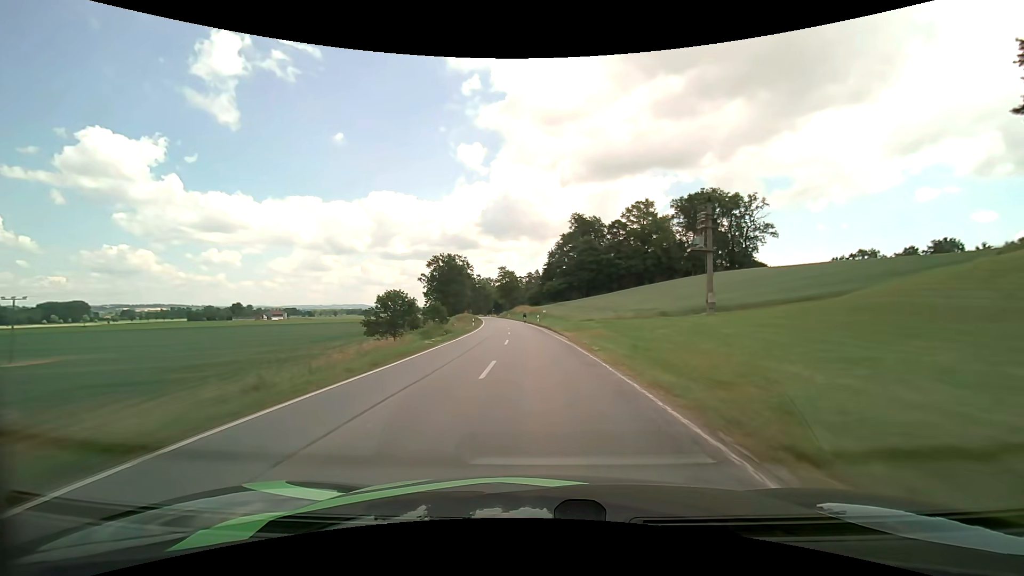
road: secondary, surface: asphalt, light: Day
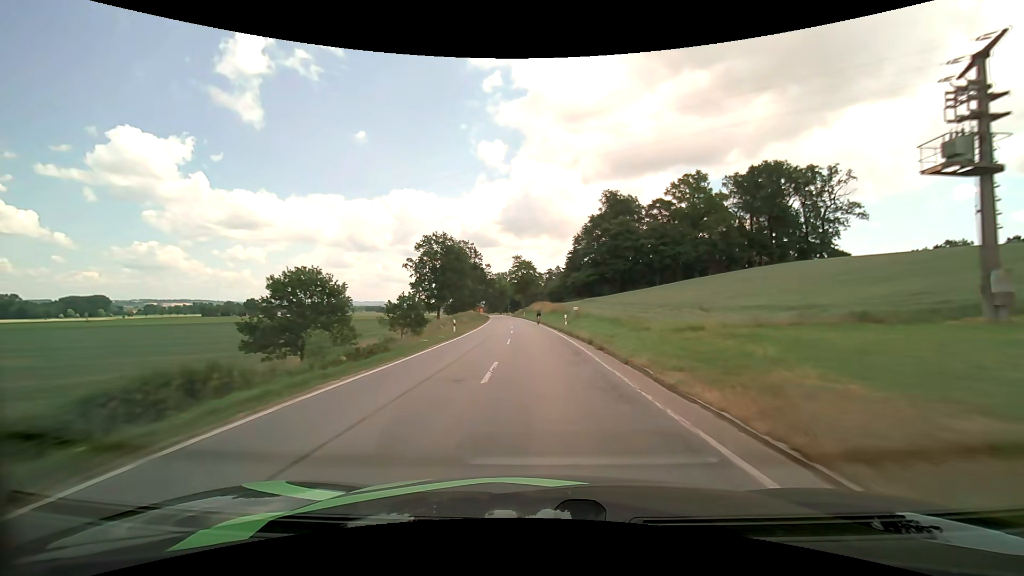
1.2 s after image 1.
(-0.5, +24.0) m; -2°
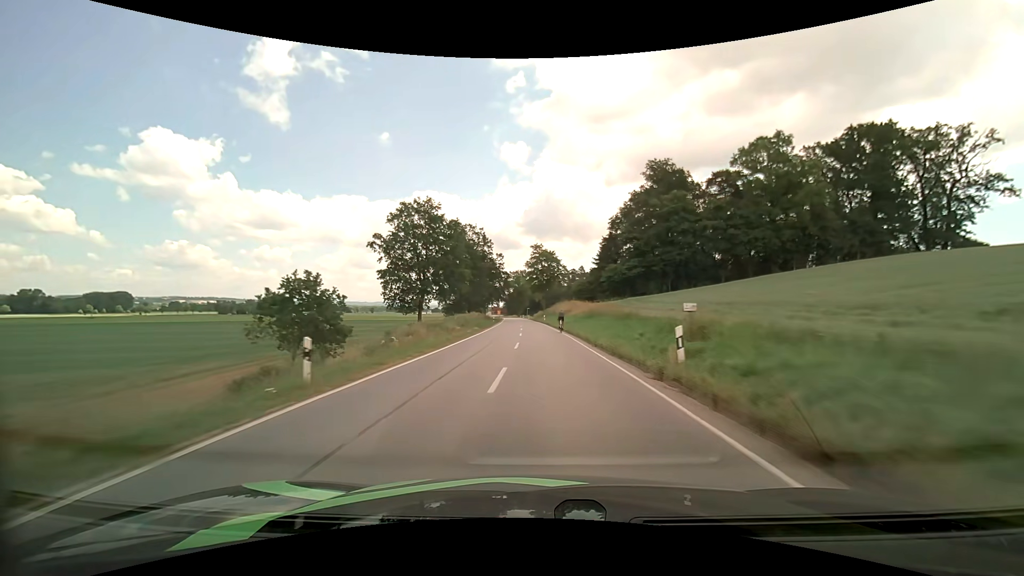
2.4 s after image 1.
(-0.6, +23.7) m; -3°
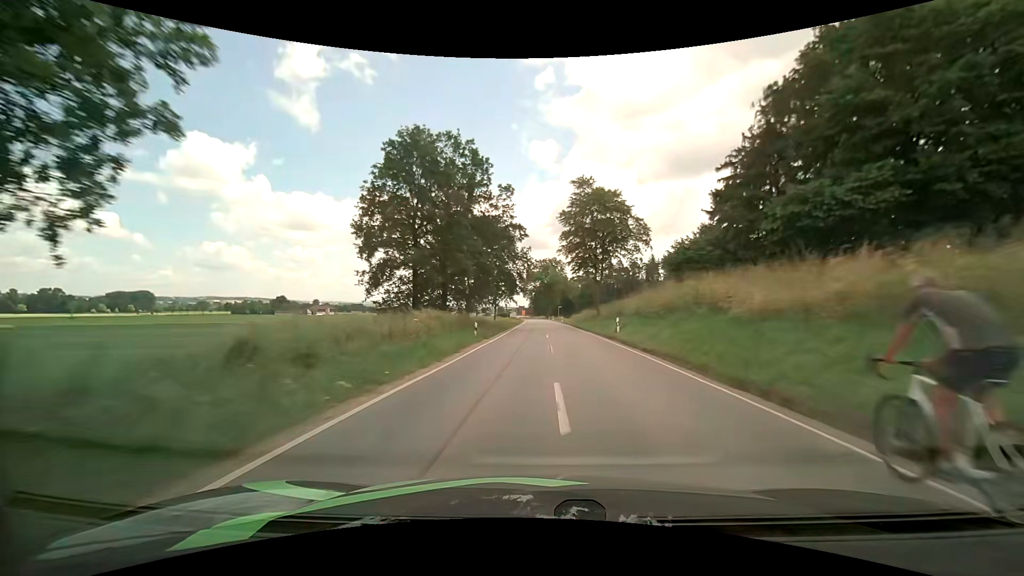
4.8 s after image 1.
(-1.6, +48.0) m; -3°
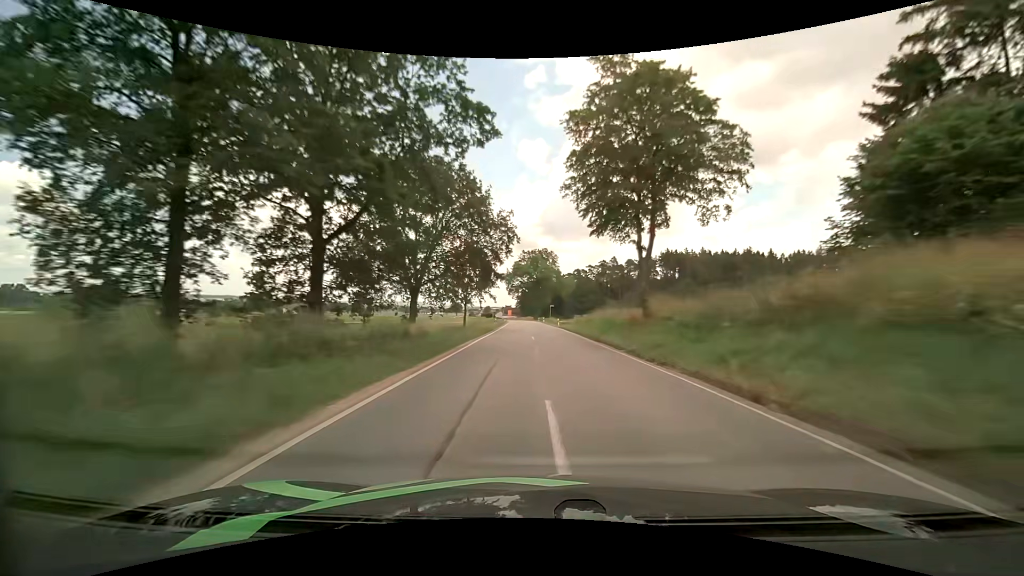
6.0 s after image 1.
(+0.2, +24.5) m; +1°
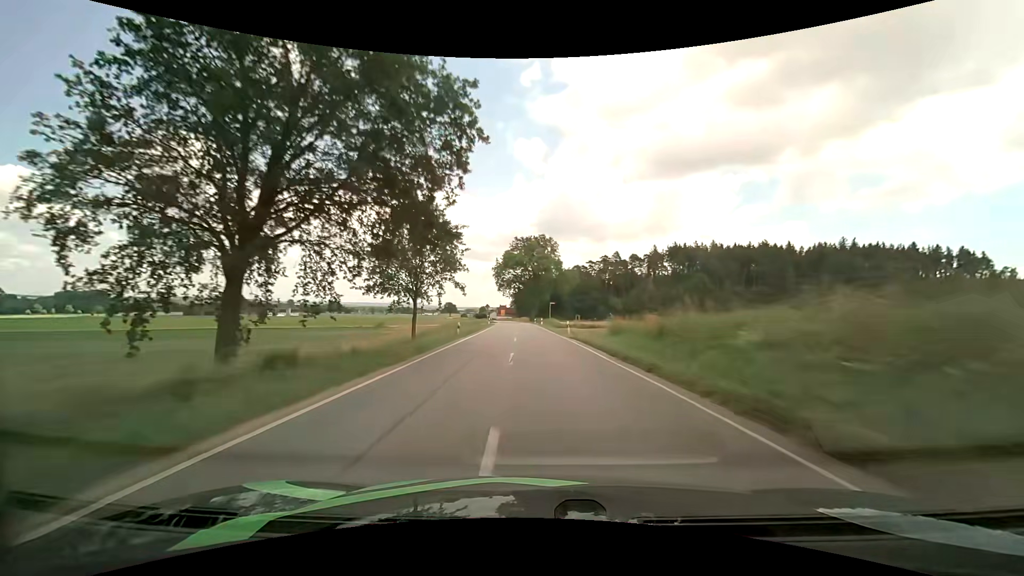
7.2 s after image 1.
(+0.2, +25.1) m; 0°
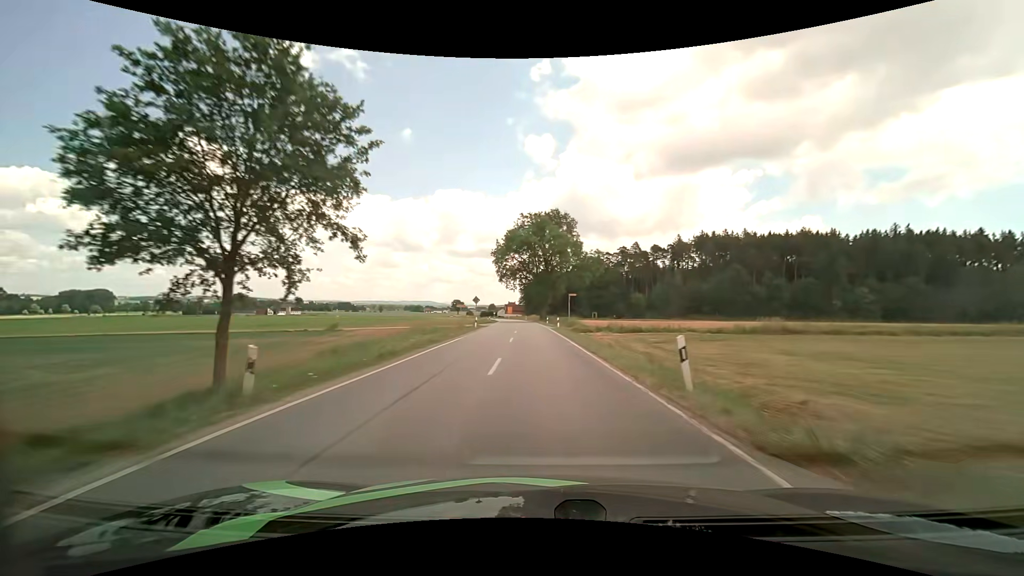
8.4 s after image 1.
(-0.2, +25.3) m; -1°
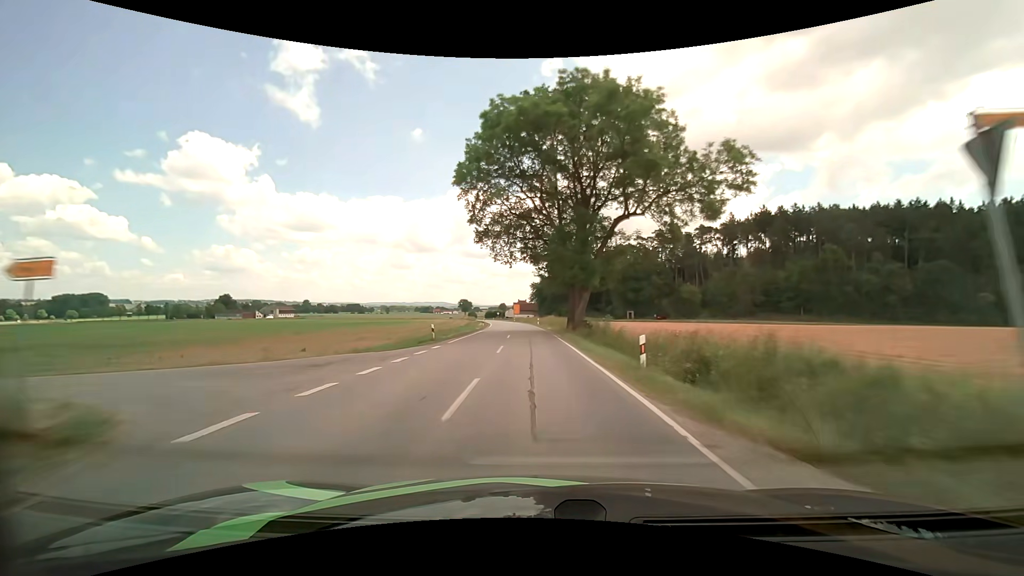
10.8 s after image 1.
(-1.1, +50.7) m; -2°
(0, +10) (0, +20) (0, +30) (-1, +40) (-1, +50) (-2, +60) (-2, +70) (-3, +80) (-4, +90) (-5, +100) m
